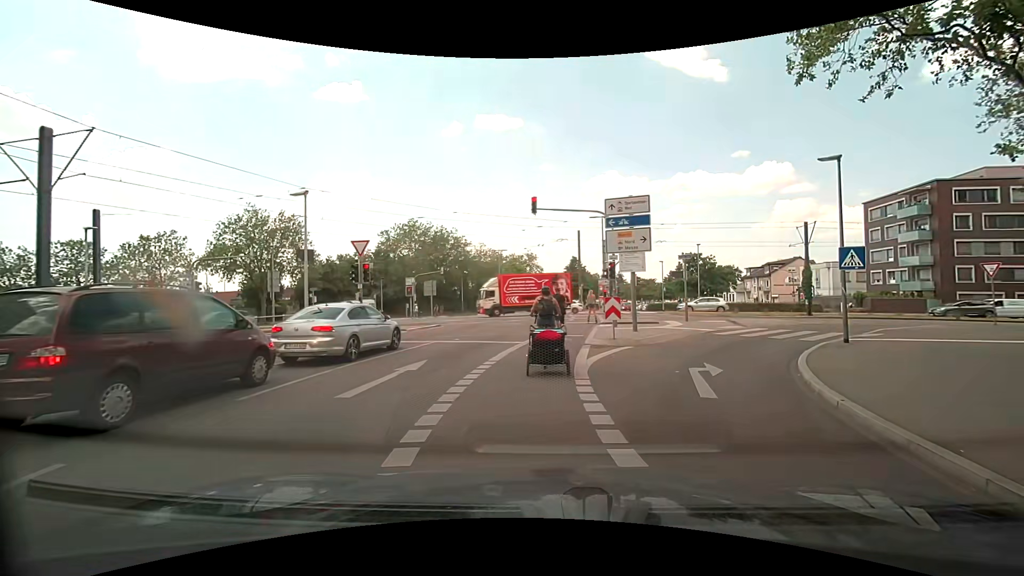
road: secondary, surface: asphalt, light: Day
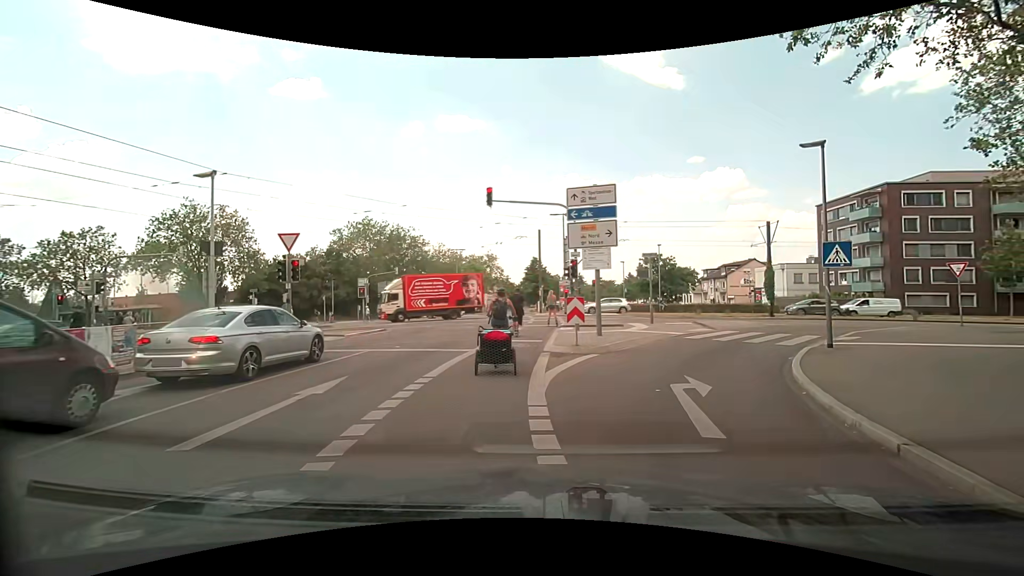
(0.0, +2.3) m; +4°
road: secondary_link
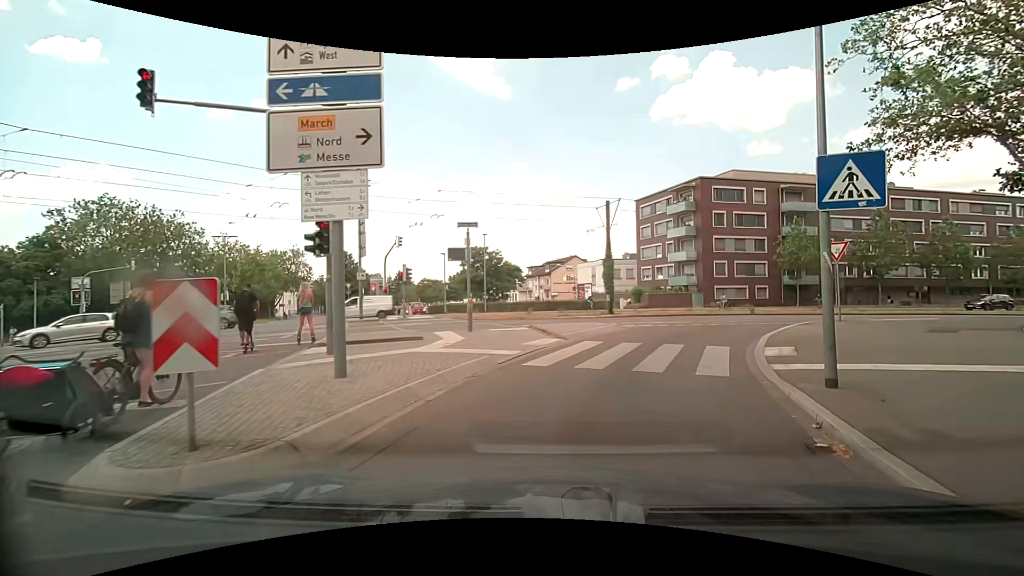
(+1.5, +10.0) m; +18°
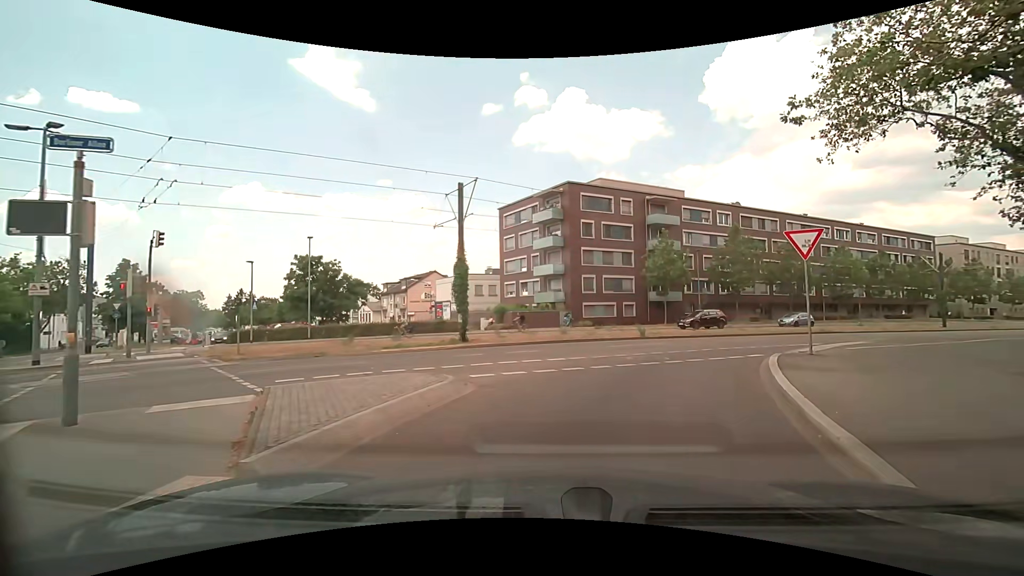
(+1.2, +9.3) m; +17°
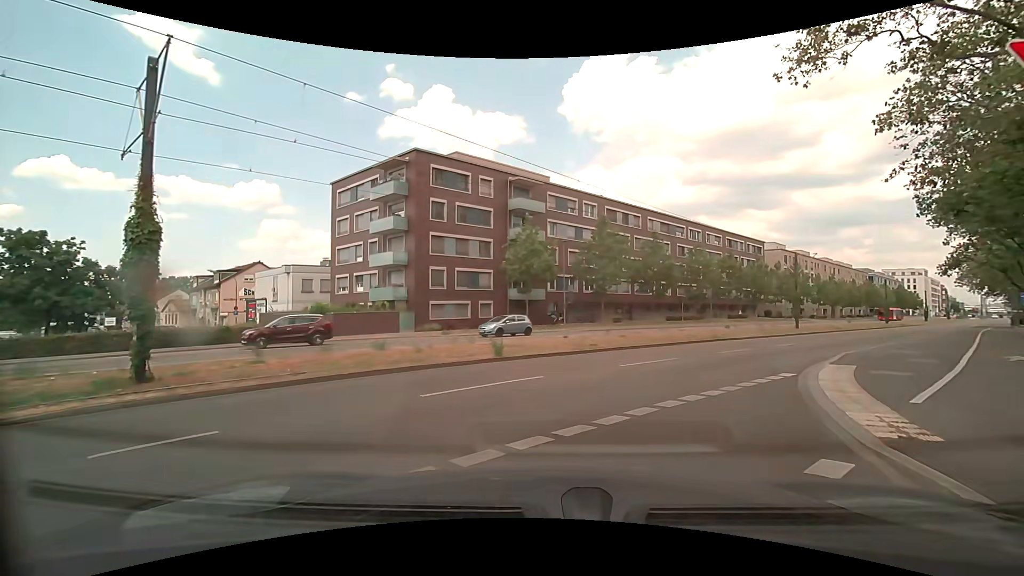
(+1.2, +10.2) m; +15°
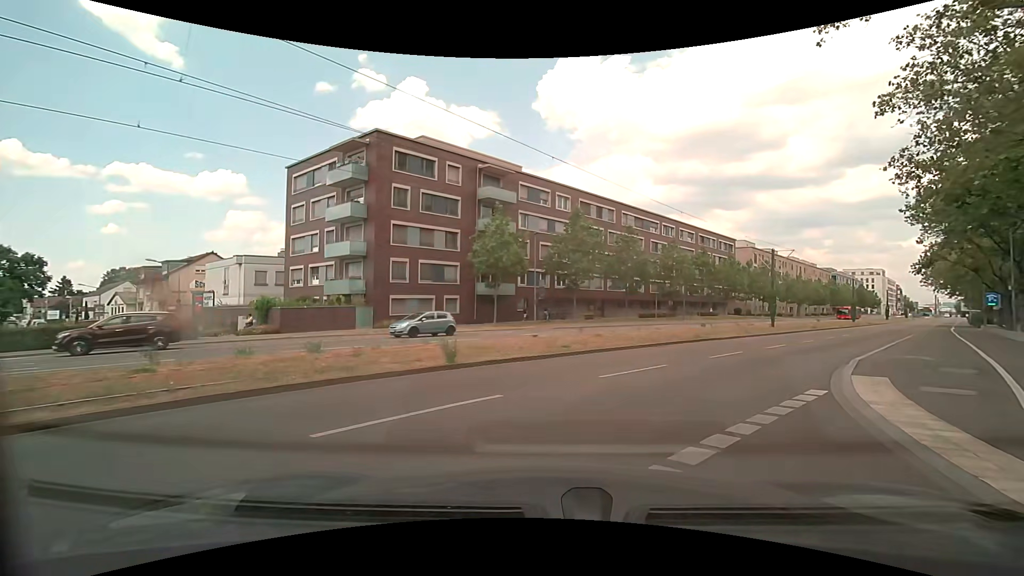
(0.0, +2.8) m; +2°
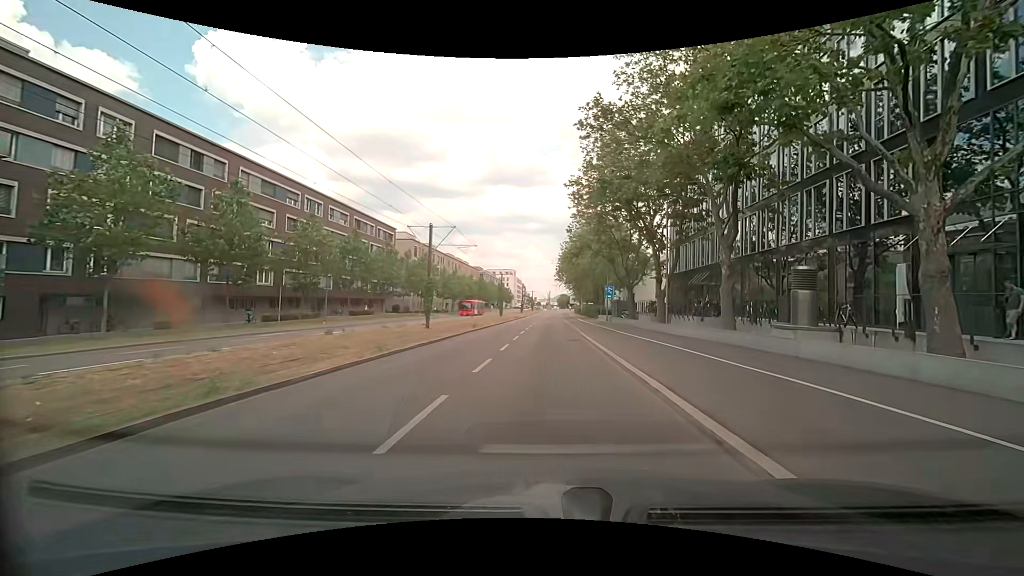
(+6.1, +15.5) m; +39°
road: secondary
(0, +10) (0, +20) (-1, +30) (-1, +40) (-1, +50) (-1, +60) (-1, +70) (-1, +80) (-1, +90) (-1, +100) m
